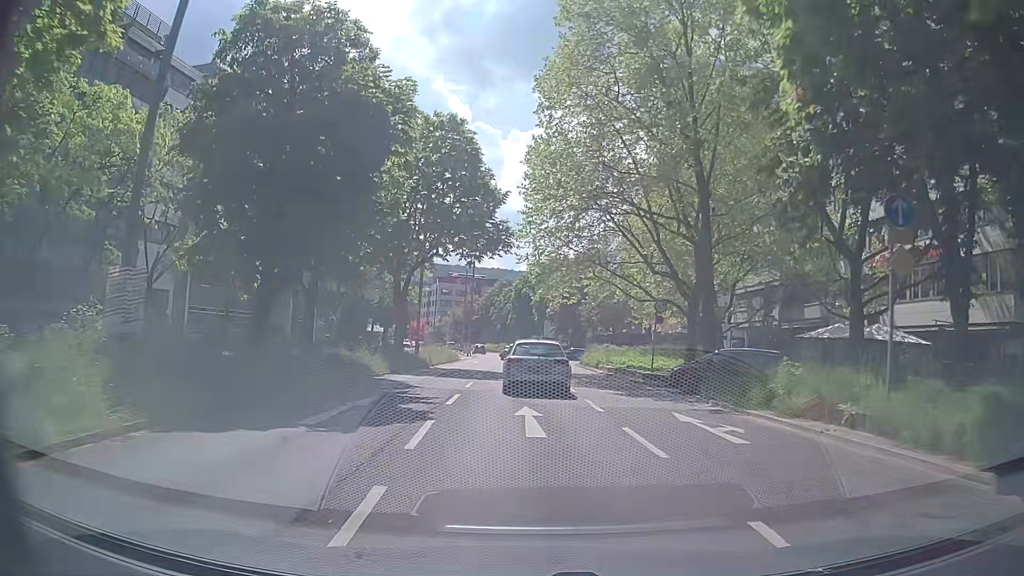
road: primary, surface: asphalt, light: Day
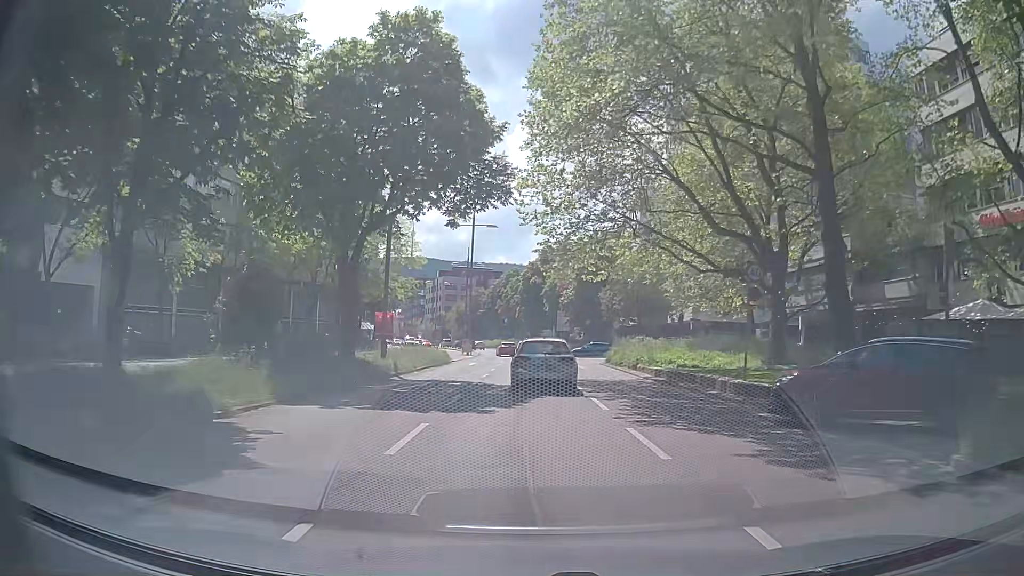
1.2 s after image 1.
(-0.1, +12.3) m; -1°
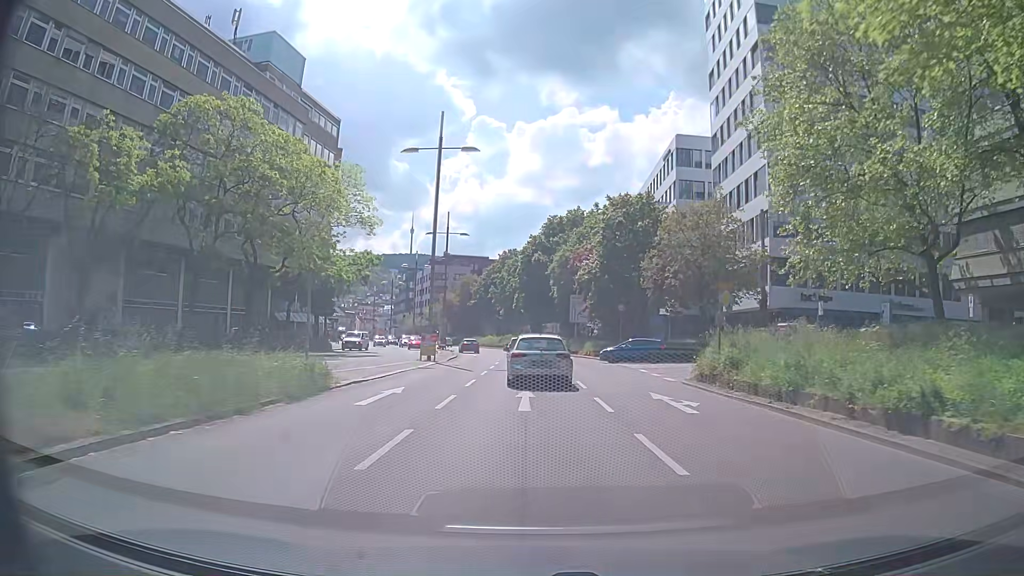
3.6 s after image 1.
(0.0, +25.1) m; 0°
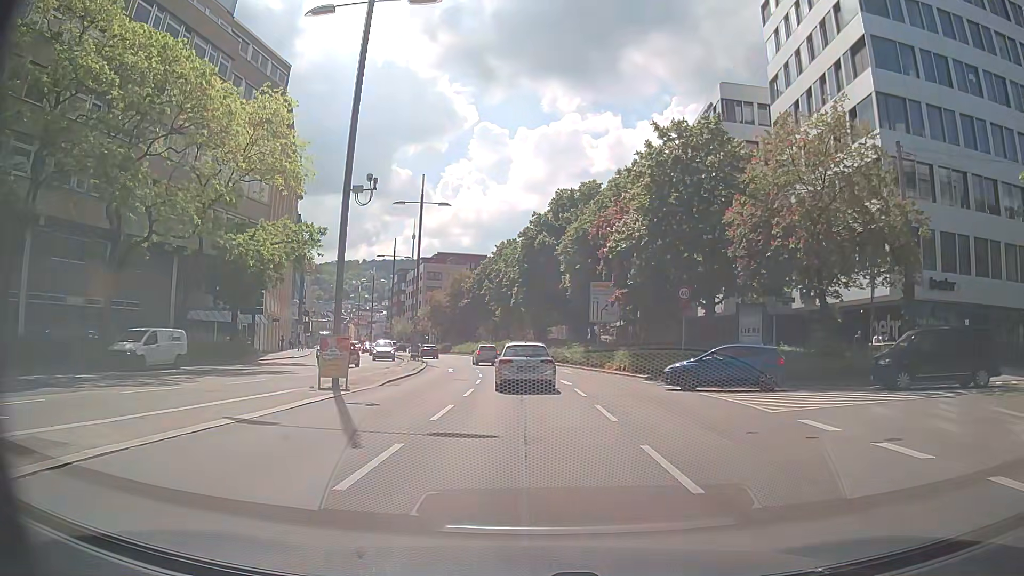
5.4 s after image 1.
(+0.1, +18.8) m; 0°
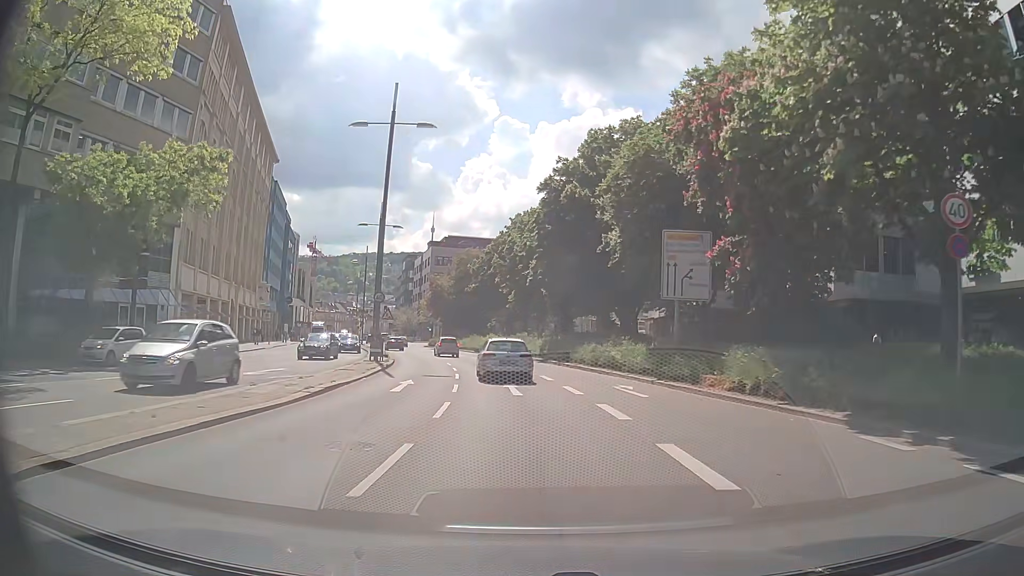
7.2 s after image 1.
(-0.2, +18.5) m; -1°
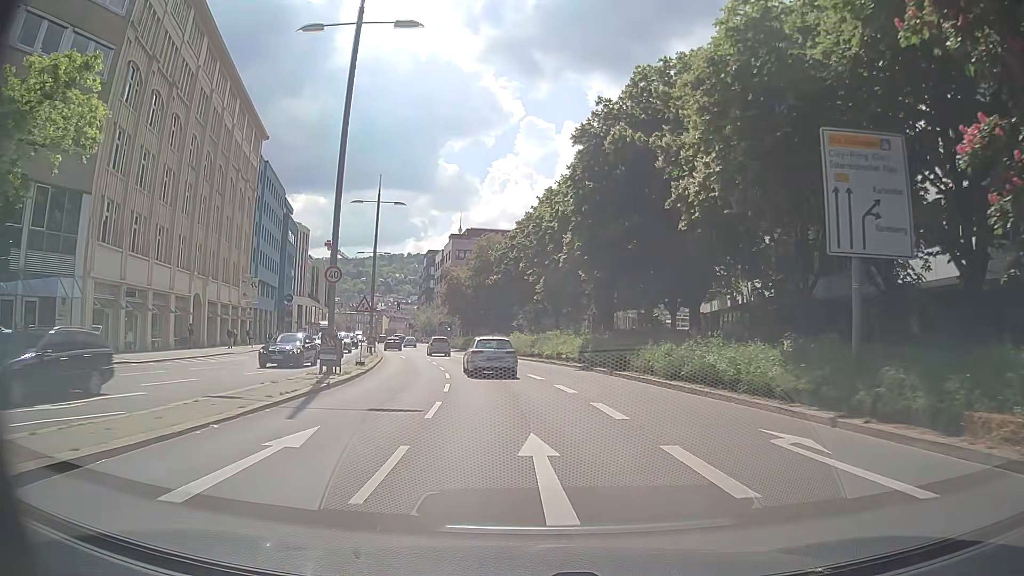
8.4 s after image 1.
(-0.3, +12.3) m; -3°
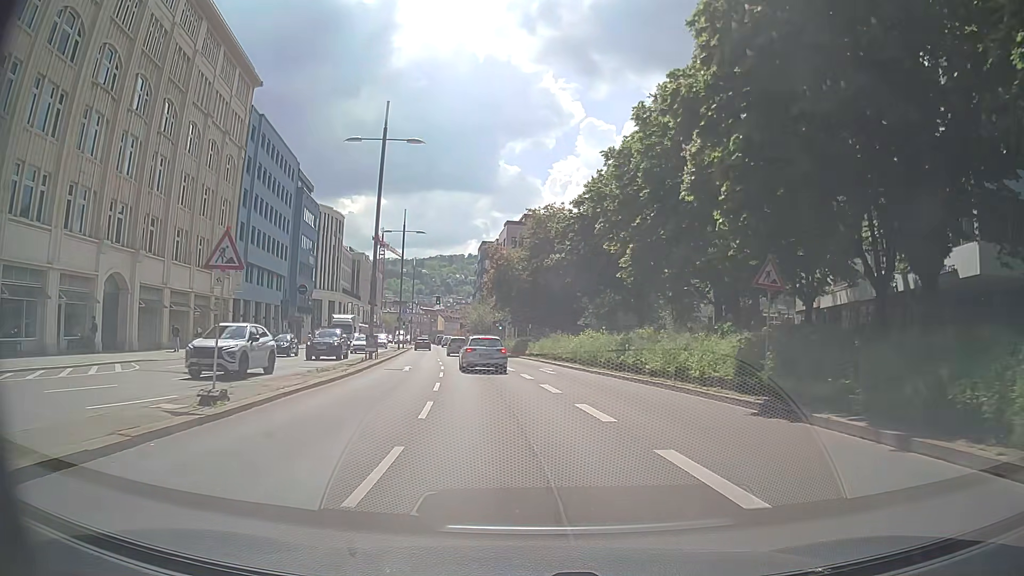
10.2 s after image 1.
(-0.8, +18.3) m; -5°
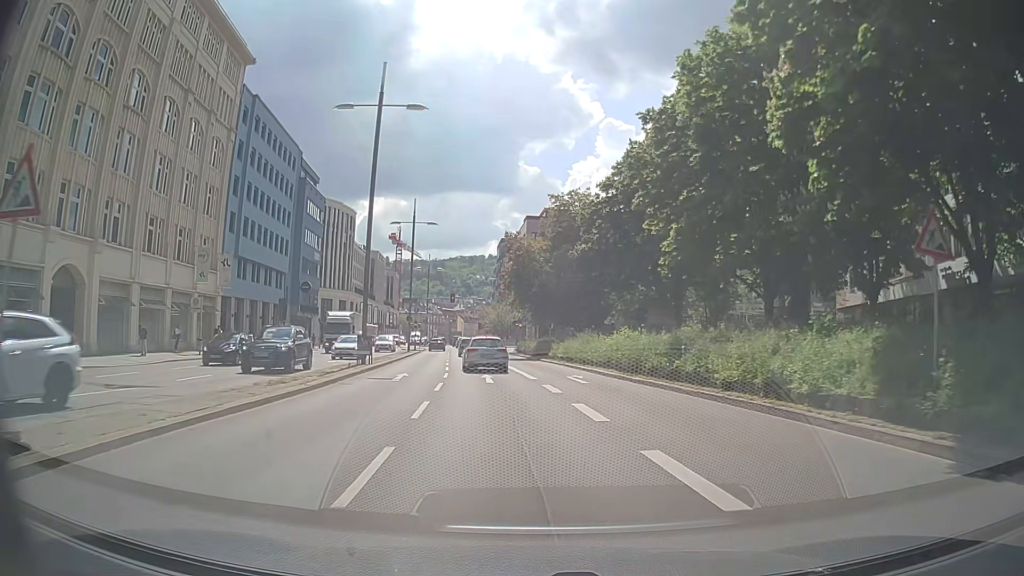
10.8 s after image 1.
(-0.1, +6.1) m; -1°
